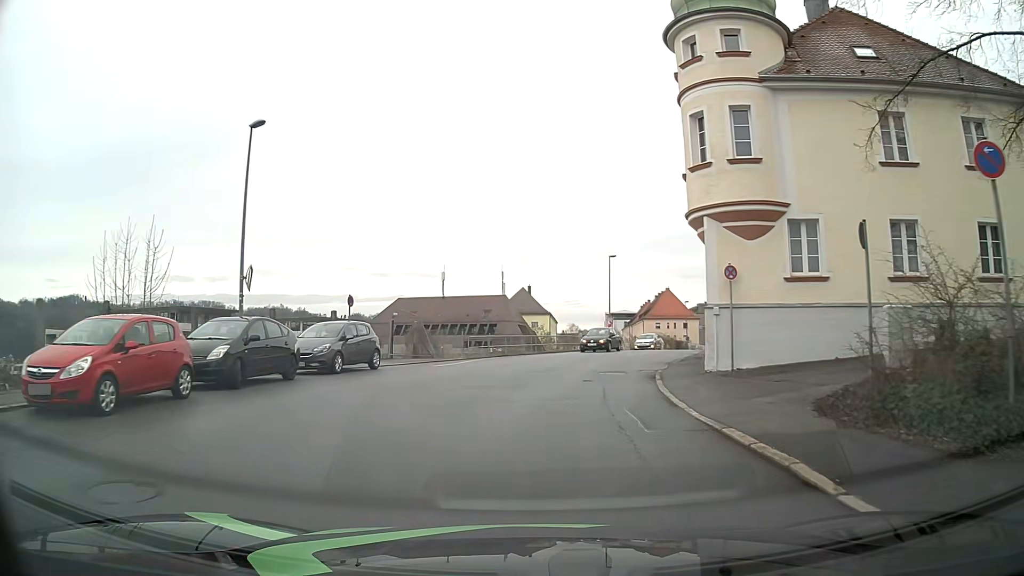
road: tertiary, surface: asphalt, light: Day
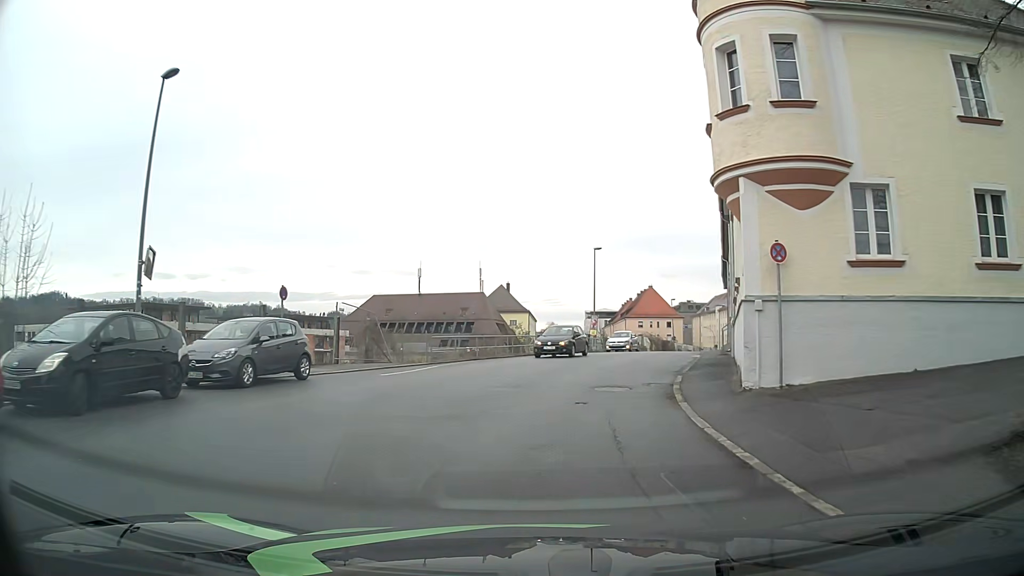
(+0.1, +4.9) m; +3°
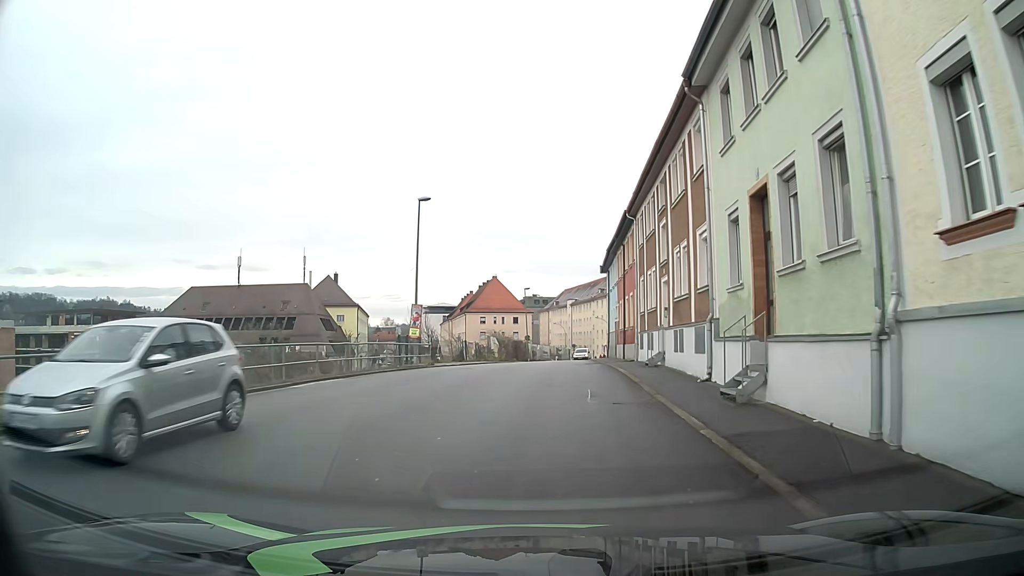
(+1.9, +19.4) m; +13°
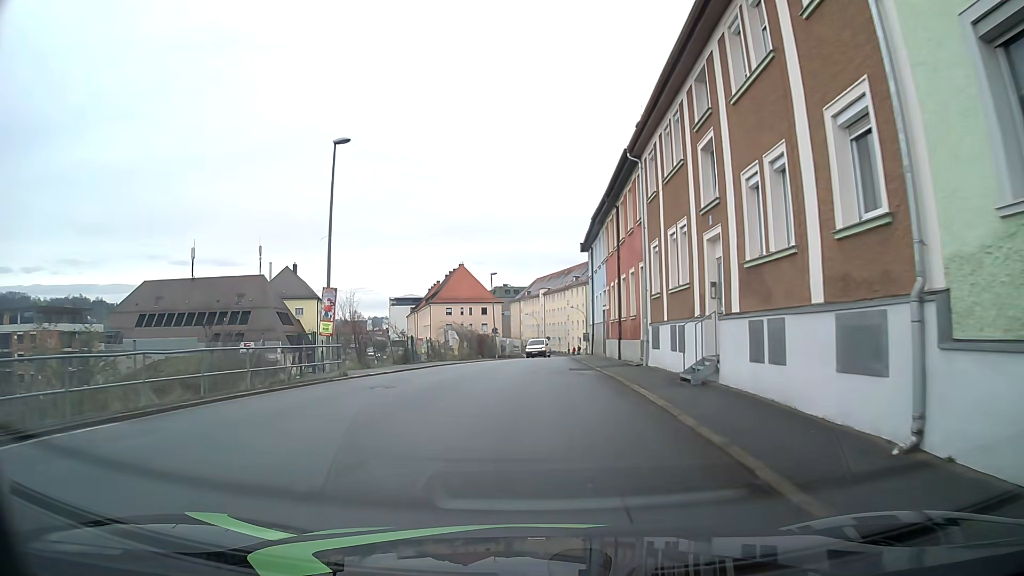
(+0.4, +9.8) m; +3°
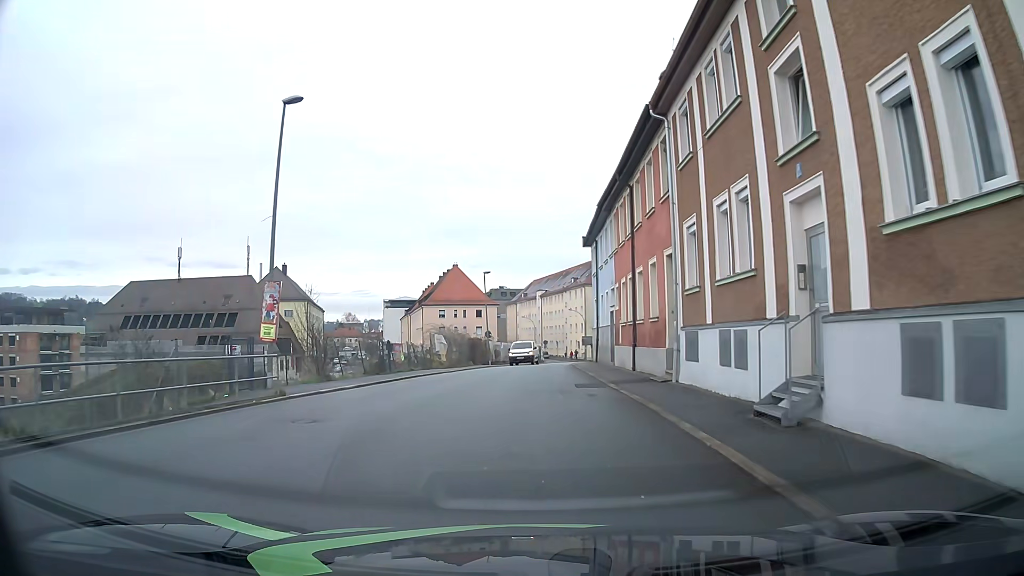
(0.0, +4.9) m; 0°
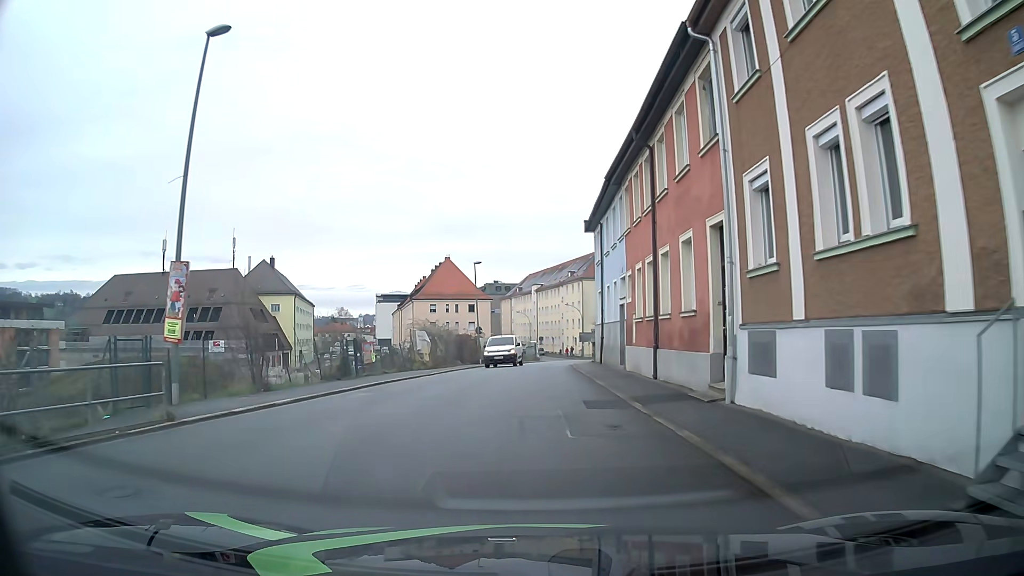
(0.0, +4.9) m; +1°
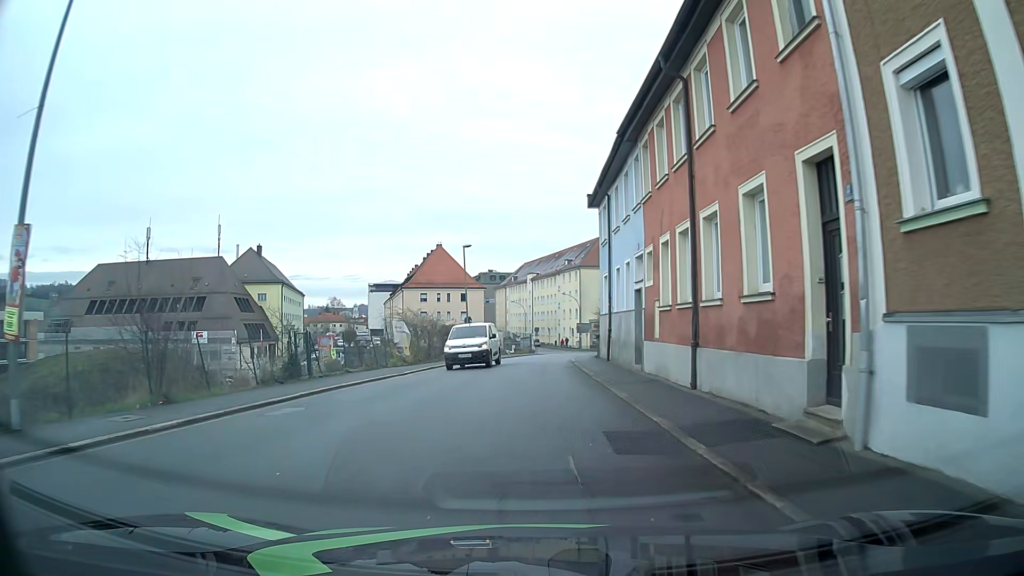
(0.0, +4.9) m; 0°
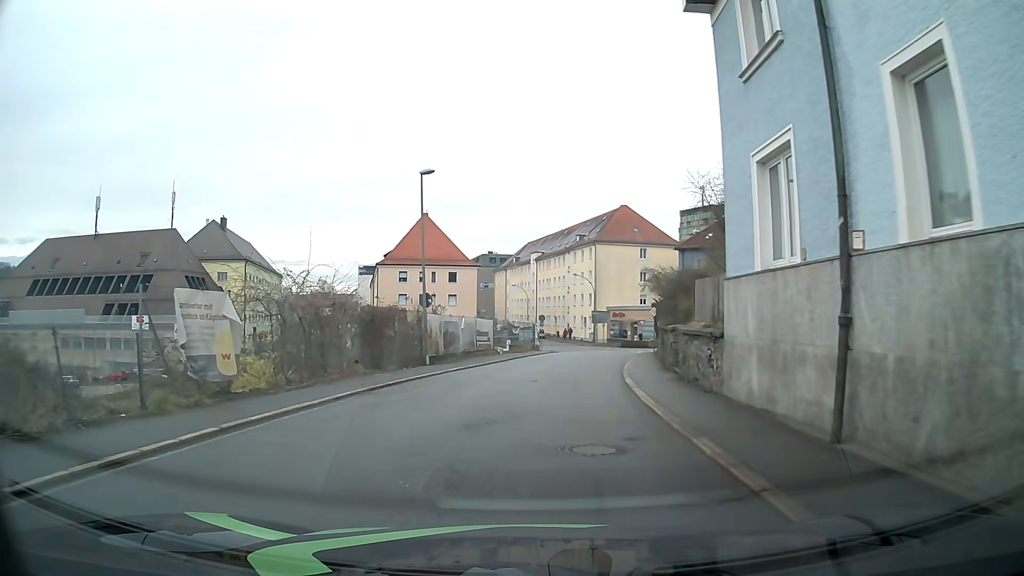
(-0.1, +20.1) m; 0°
(0, +10) (0, +20) (+2, +30) (+3, +40) (+5, +50) (+6, +60) (+5, +70) (+3, +79) (+1, +89) (-2, +99) m
